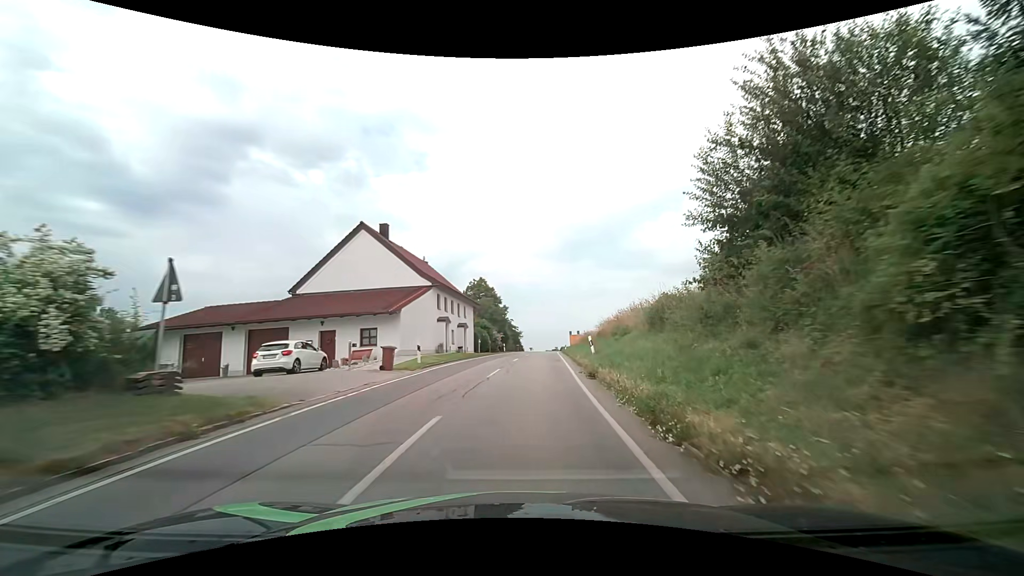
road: secondary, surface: asphalt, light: Day
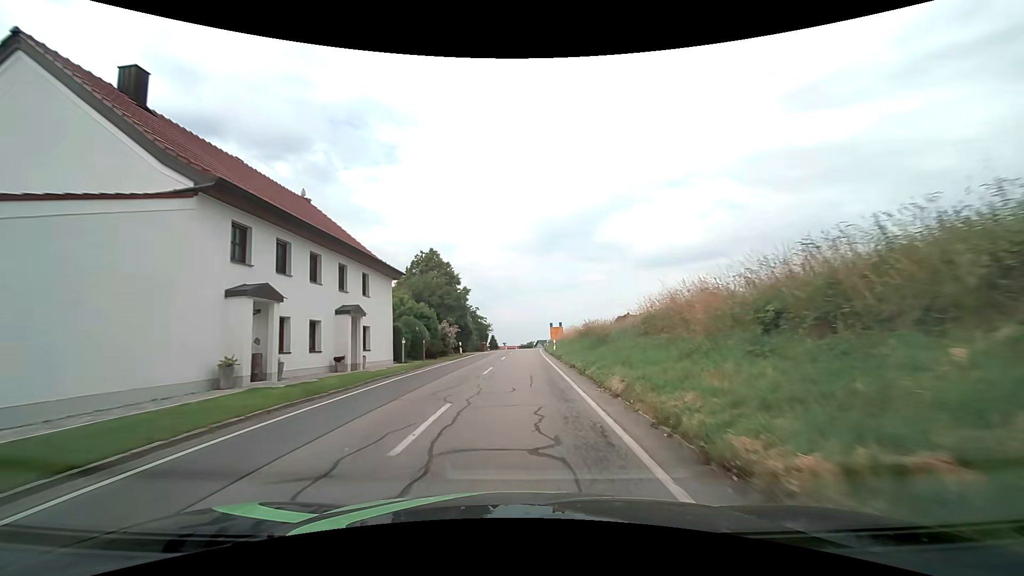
(+0.8, +21.7) m; +3°
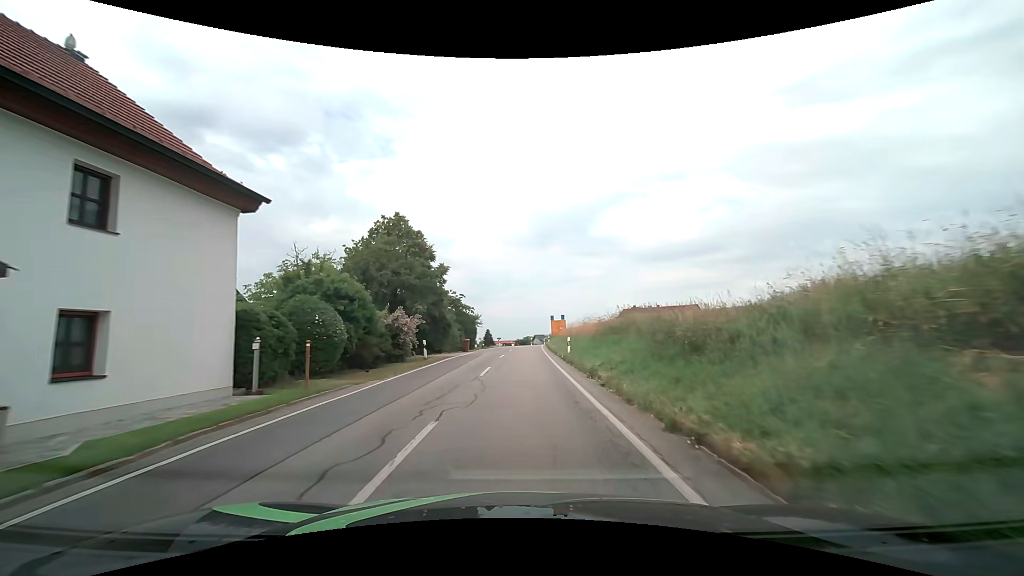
(0.0, +14.0) m; +1°
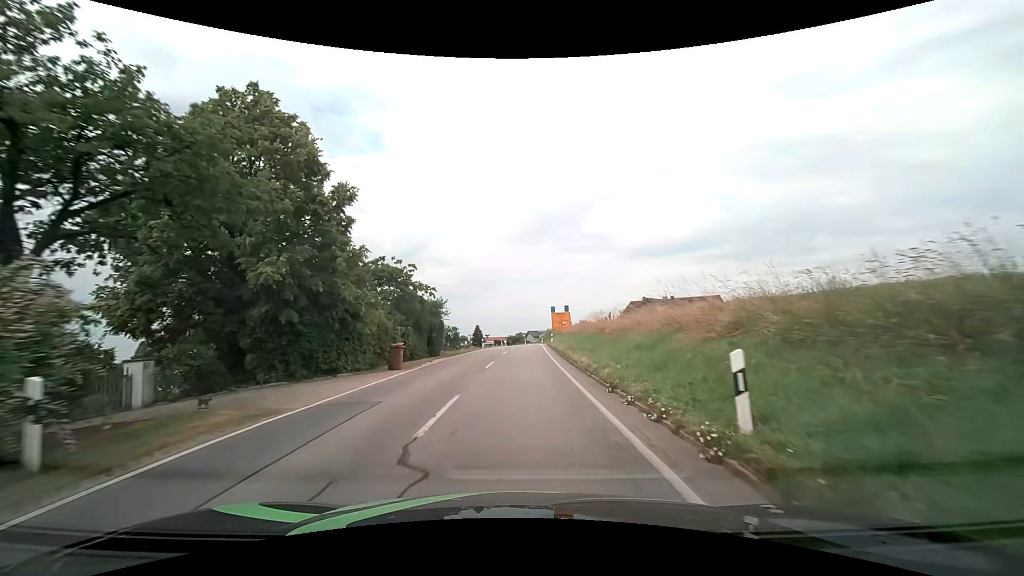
(+0.1, +20.9) m; +1°
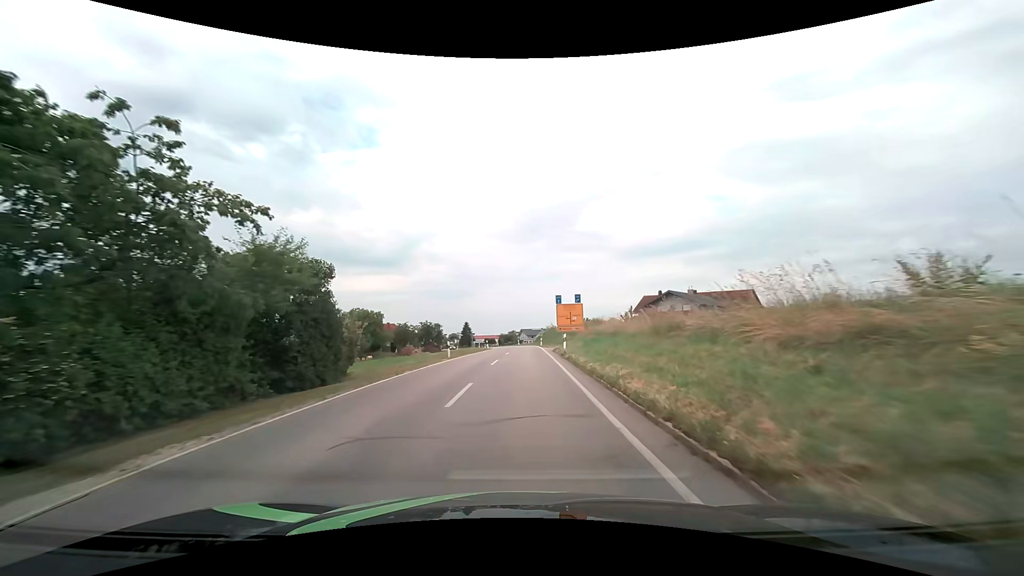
(+0.2, +21.1) m; +1°
